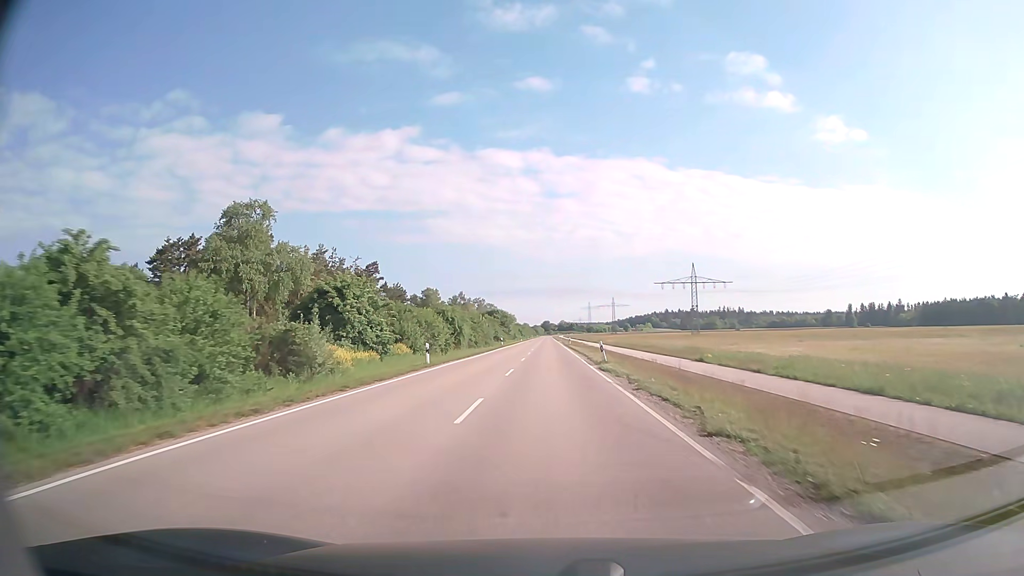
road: unclassified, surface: asphalt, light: Day
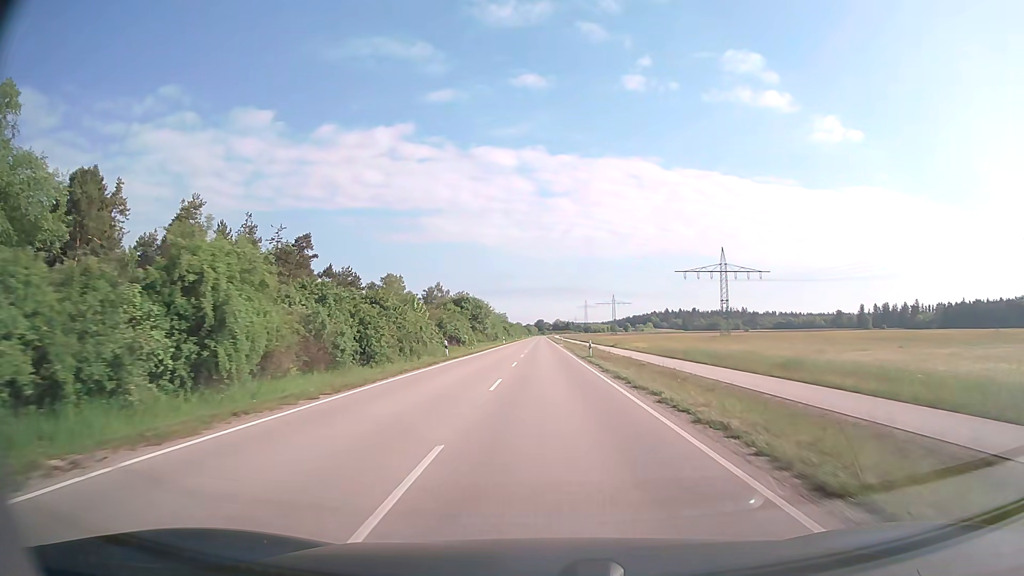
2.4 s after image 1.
(0.0, +41.9) m; 0°
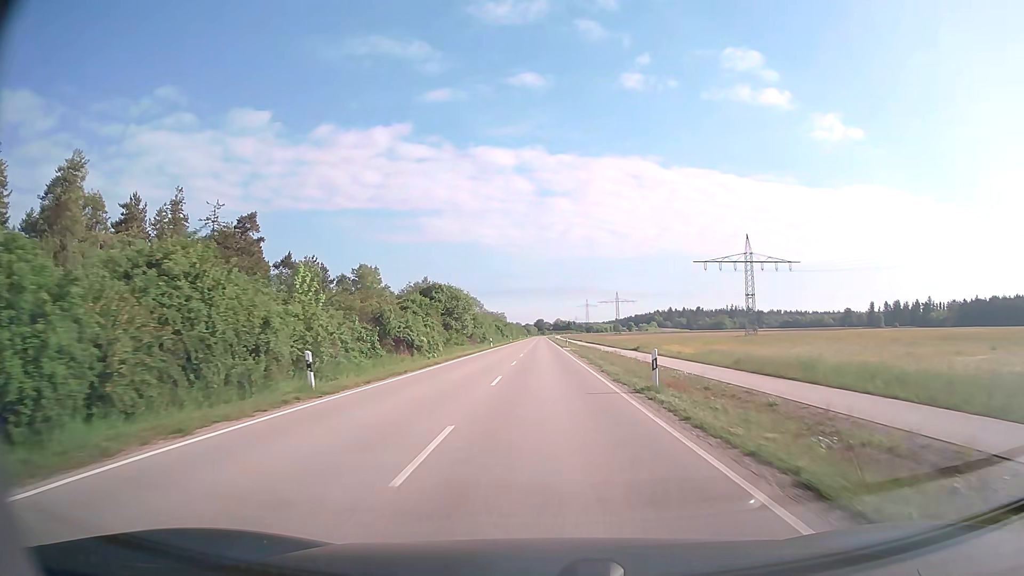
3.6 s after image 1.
(0.0, +22.2) m; 0°
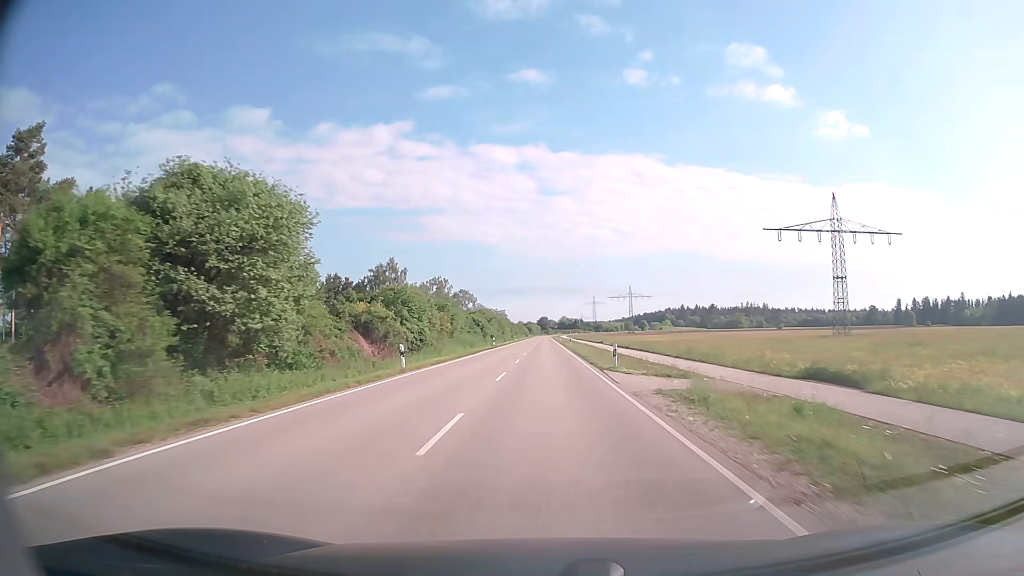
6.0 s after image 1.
(0.0, +46.4) m; 0°
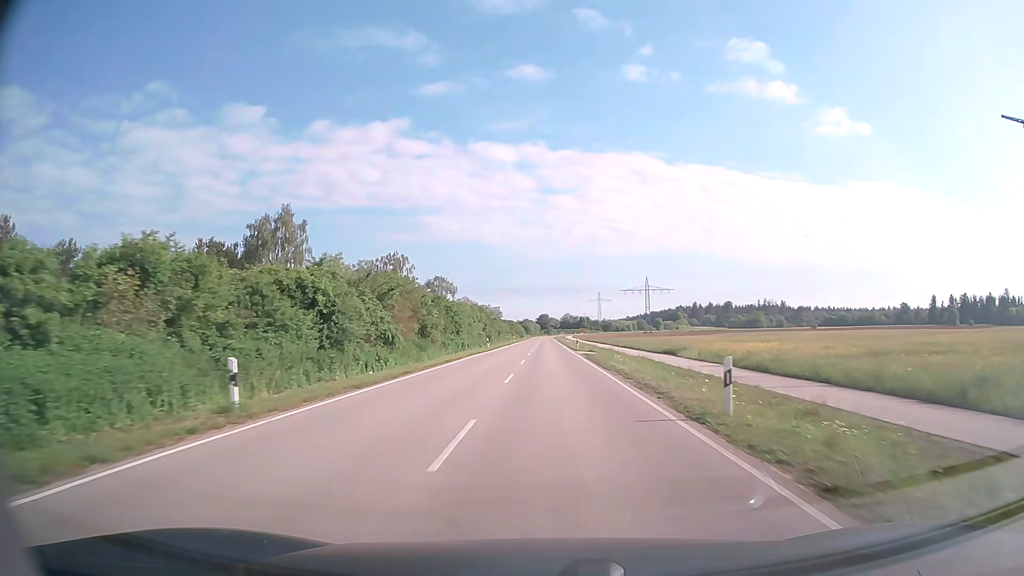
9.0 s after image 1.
(-0.2, +60.5) m; 0°
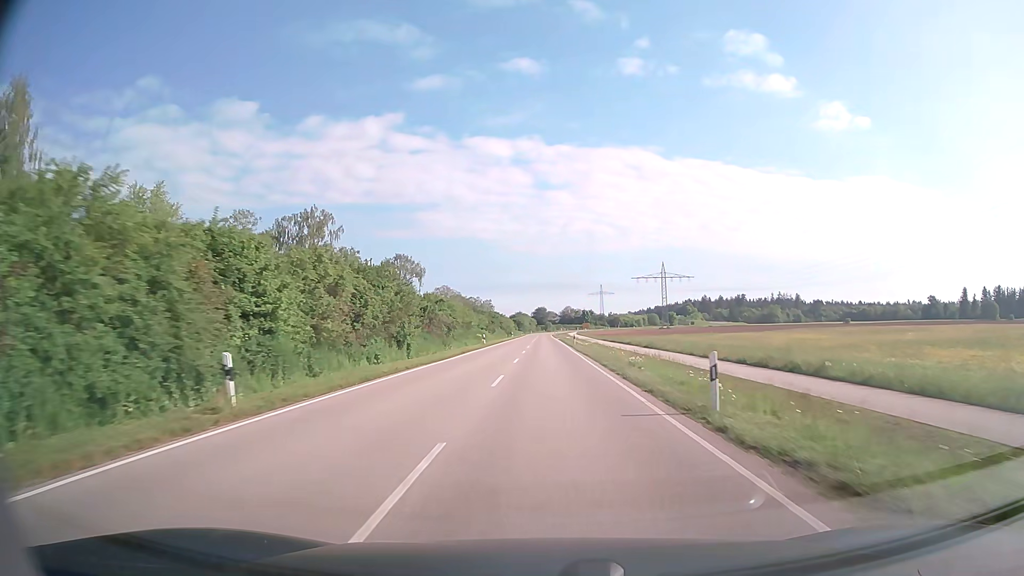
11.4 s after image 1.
(+0.3, +50.2) m; 0°
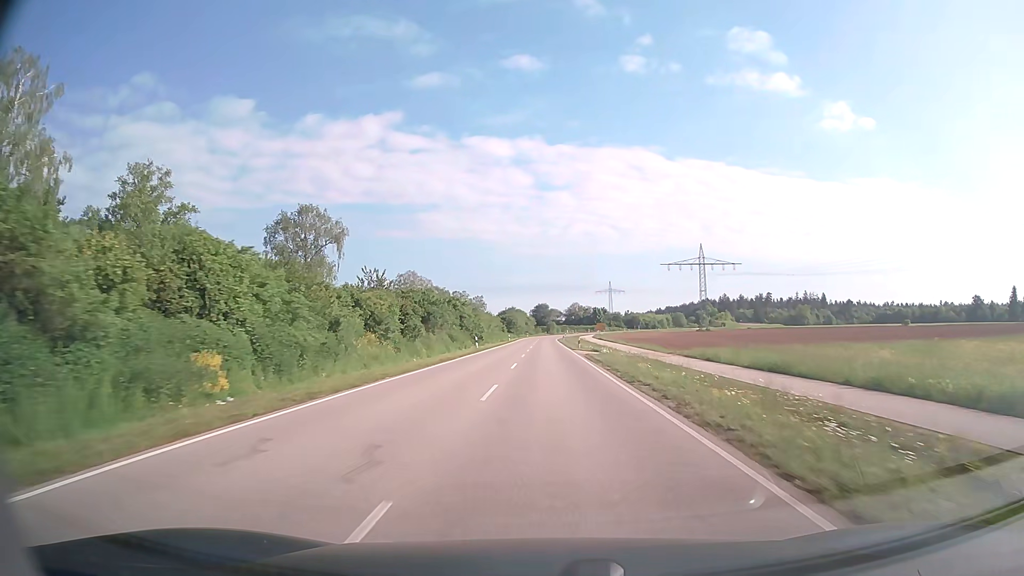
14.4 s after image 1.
(-0.2, +62.3) m; 0°
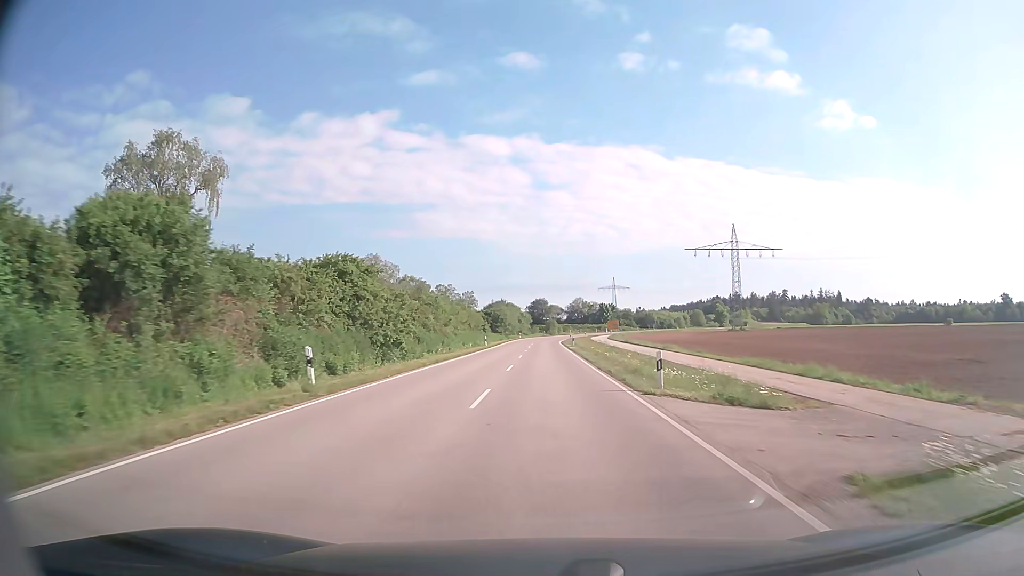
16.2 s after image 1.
(0.0, +37.1) m; 0°
(0, +10) (0, +20) (0, +30) (0, +40) (0, +50) (0, +60) (0, +70) (0, +80) (0, +90) (+1, +100) m
